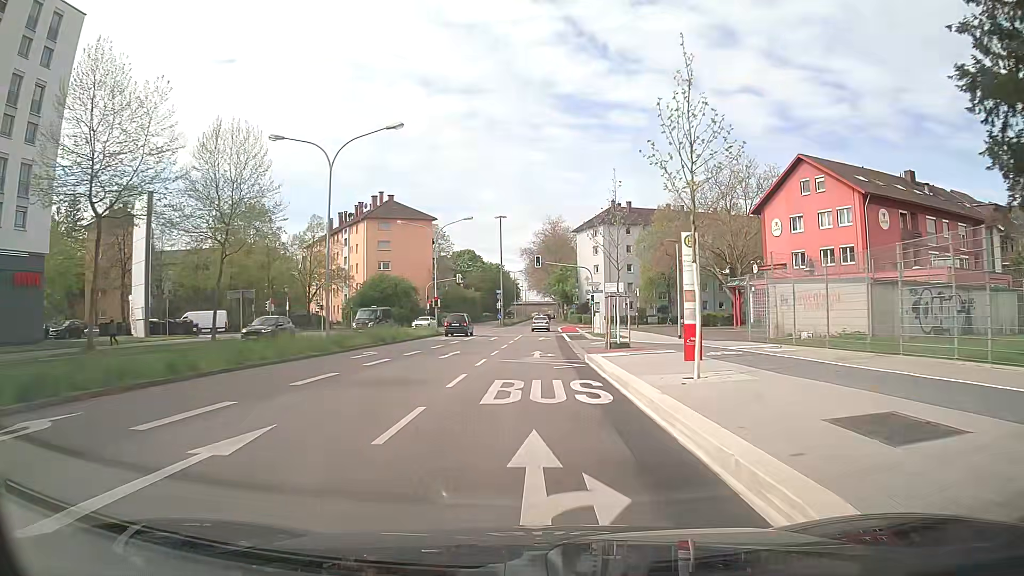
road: secondary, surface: asphalt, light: Day
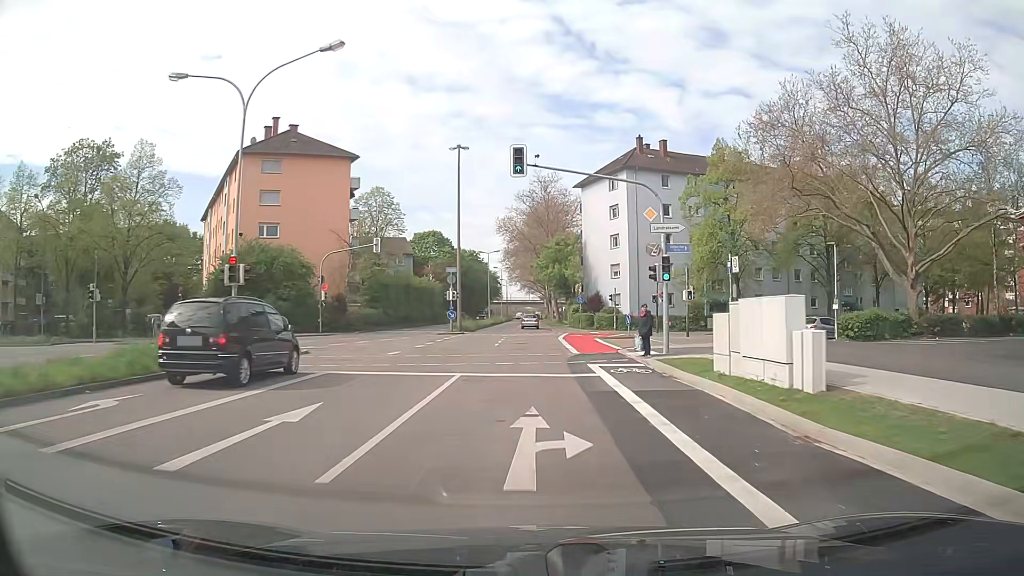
(+0.6, +37.9) m; +1°
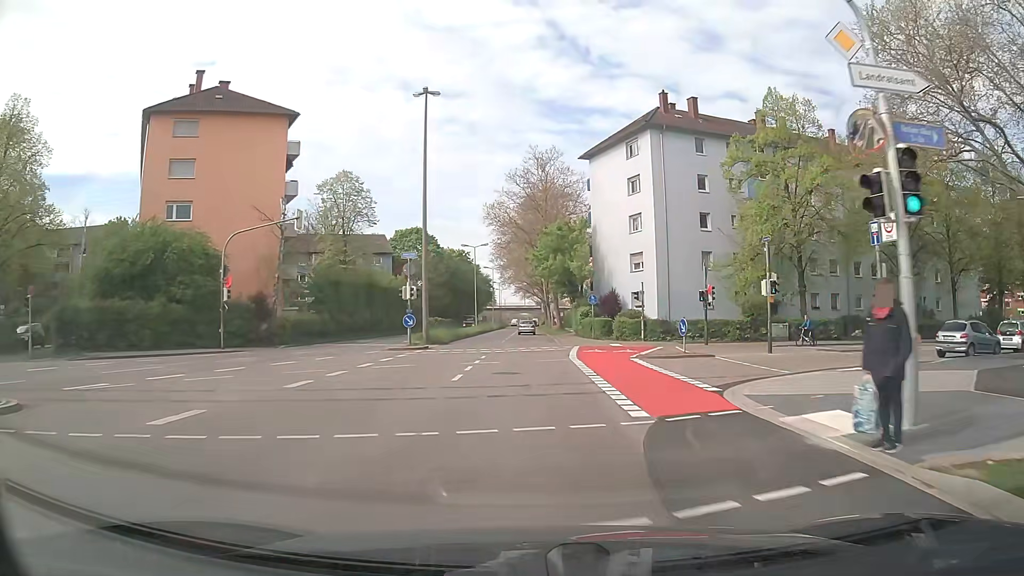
(0.0, +15.2) m; +1°
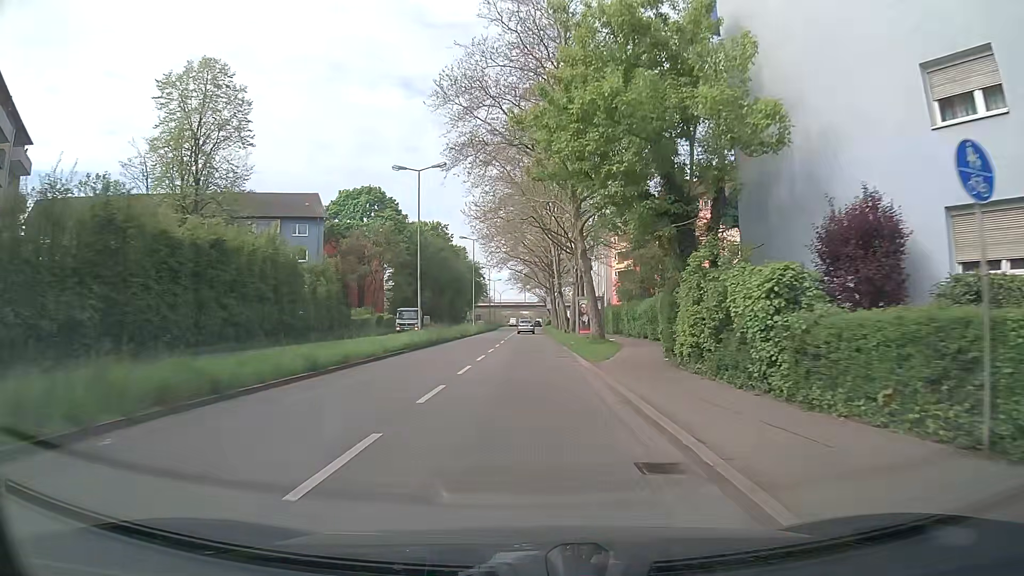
(-0.2, +38.2) m; 0°
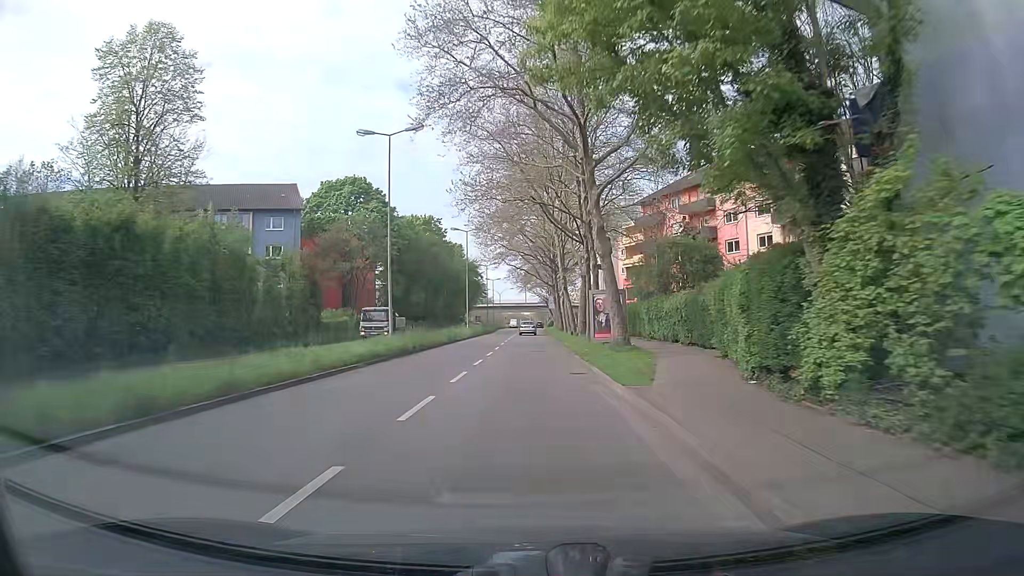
(0.0, +7.7) m; 0°
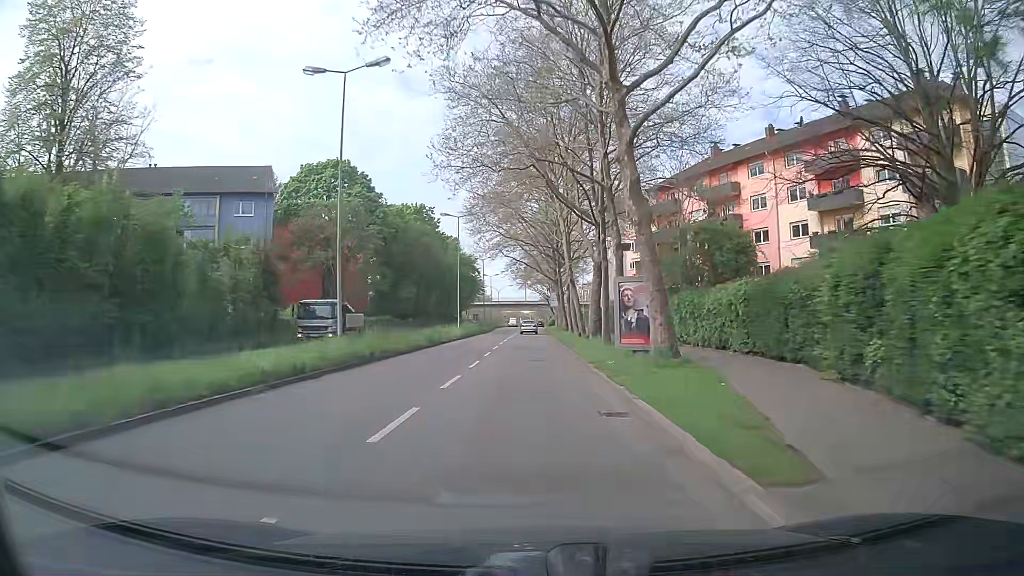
(0.0, +7.7) m; 0°
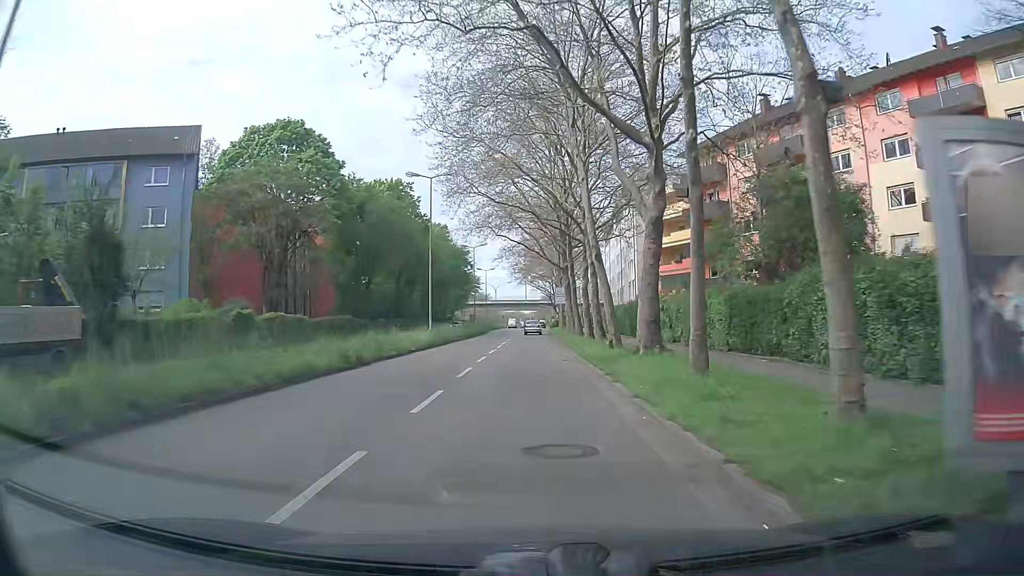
(0.0, +15.5) m; 0°
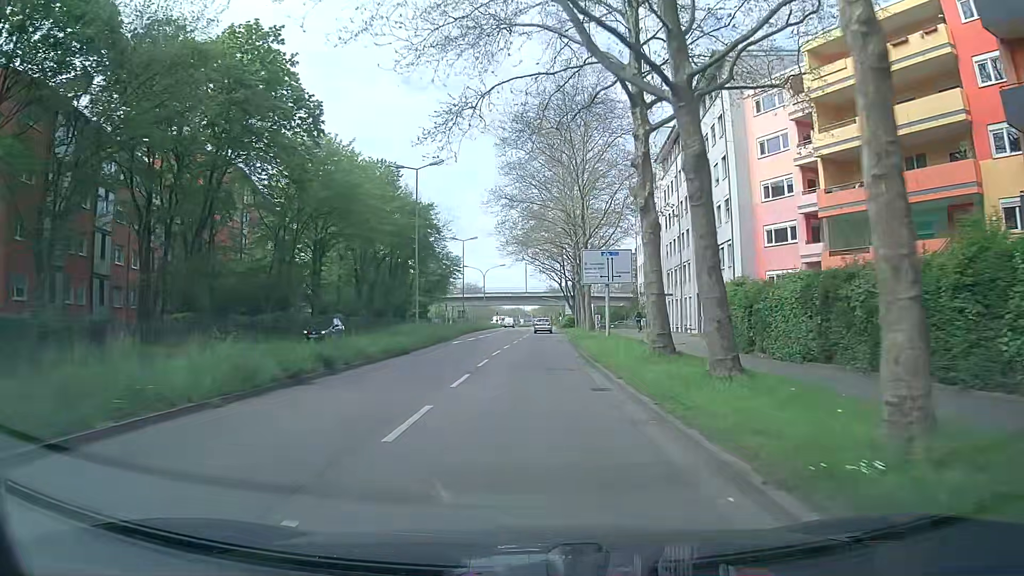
(0.0, +38.5) m; 0°
(0, +10) (0, +20) (0, +30) (0, +40) (0, +50) (+1, +60) (+1, +70) (+1, +80) (+1, +90) (+1, +100) m
